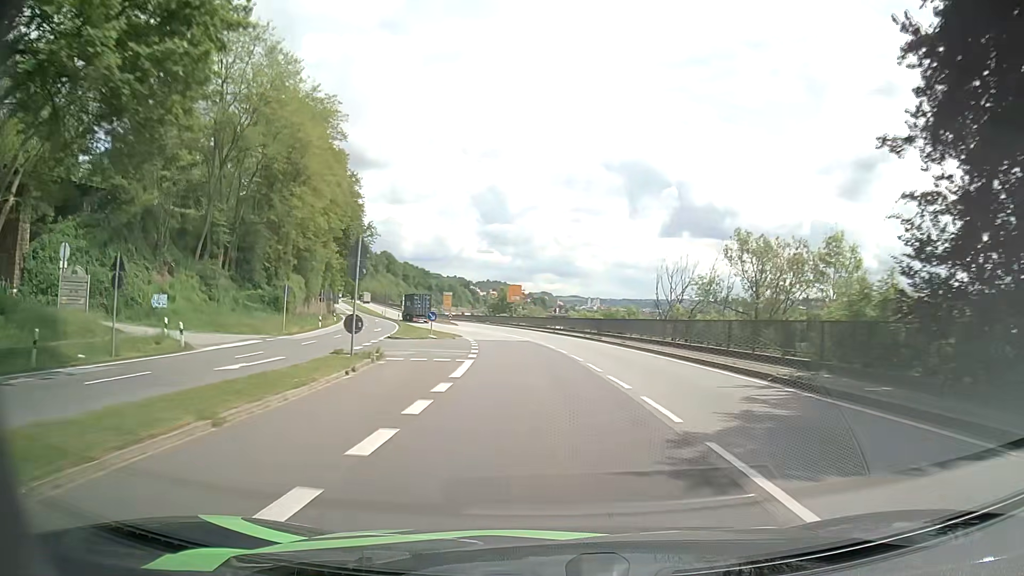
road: primary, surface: asphalt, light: Day
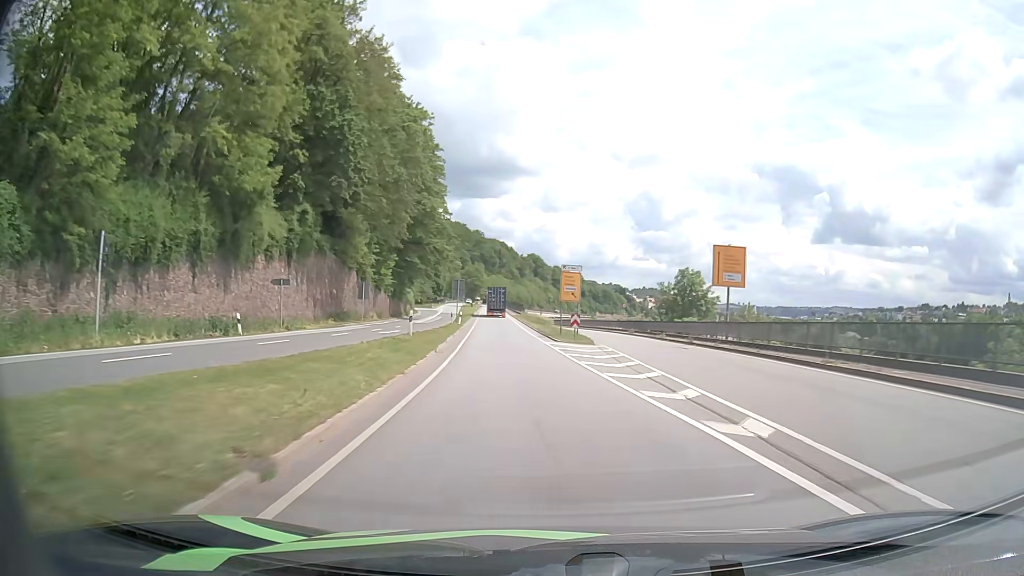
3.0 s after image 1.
(-5.9, +55.3) m; -13°
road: primary_link
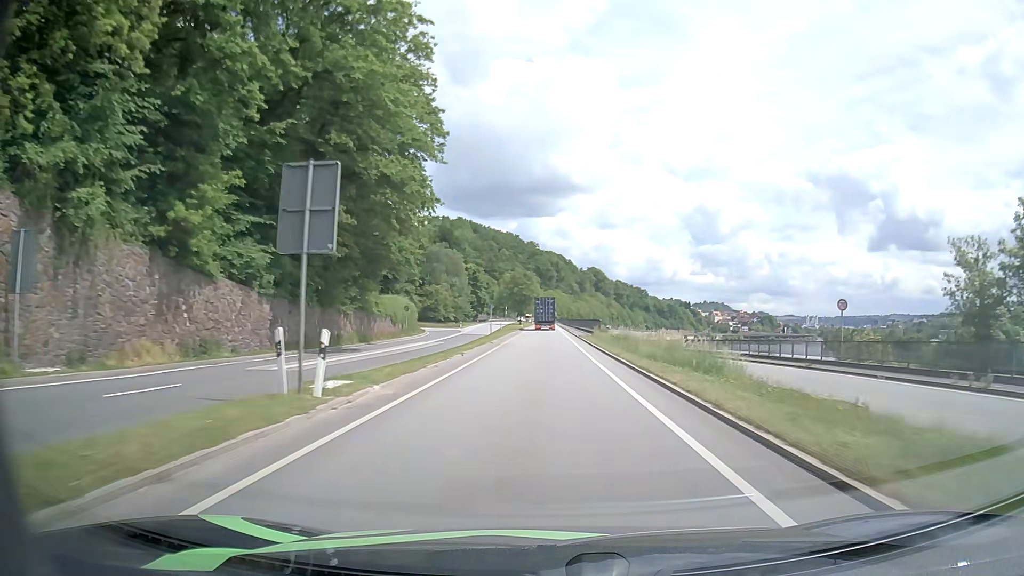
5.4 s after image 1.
(-2.9, +47.2) m; -5°
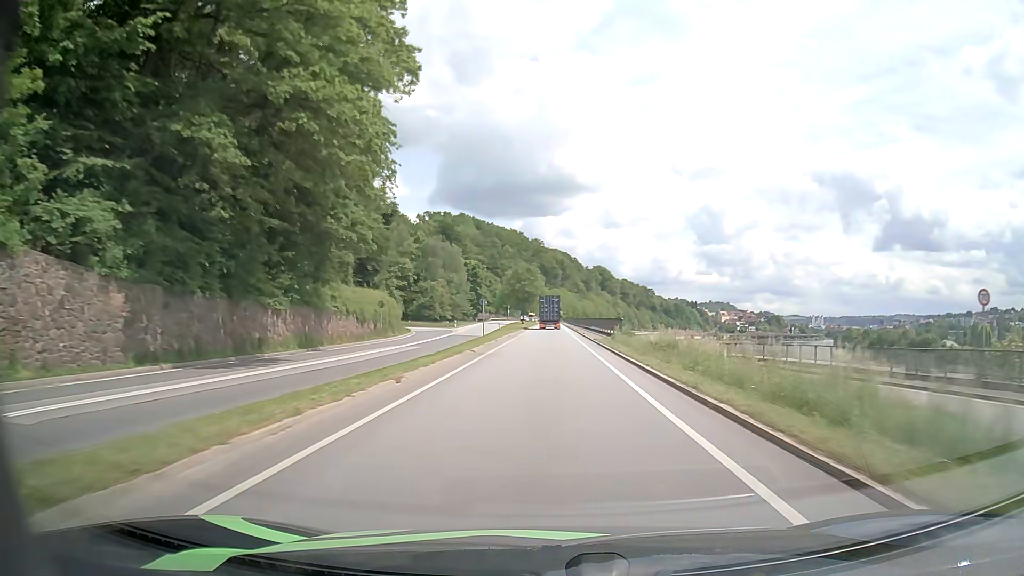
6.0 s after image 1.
(-0.1, +12.1) m; -1°
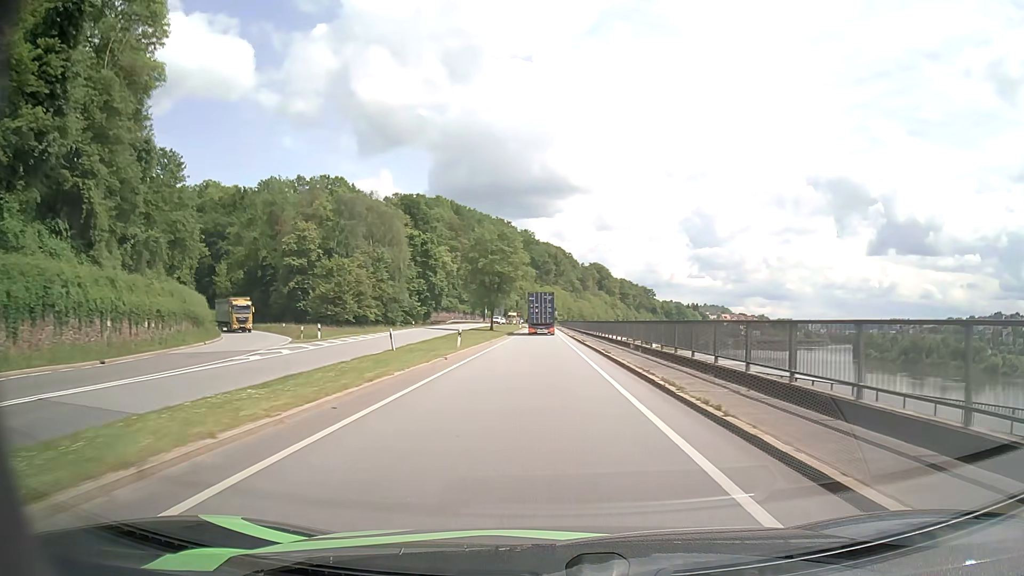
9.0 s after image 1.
(+0.5, +56.5) m; +1°
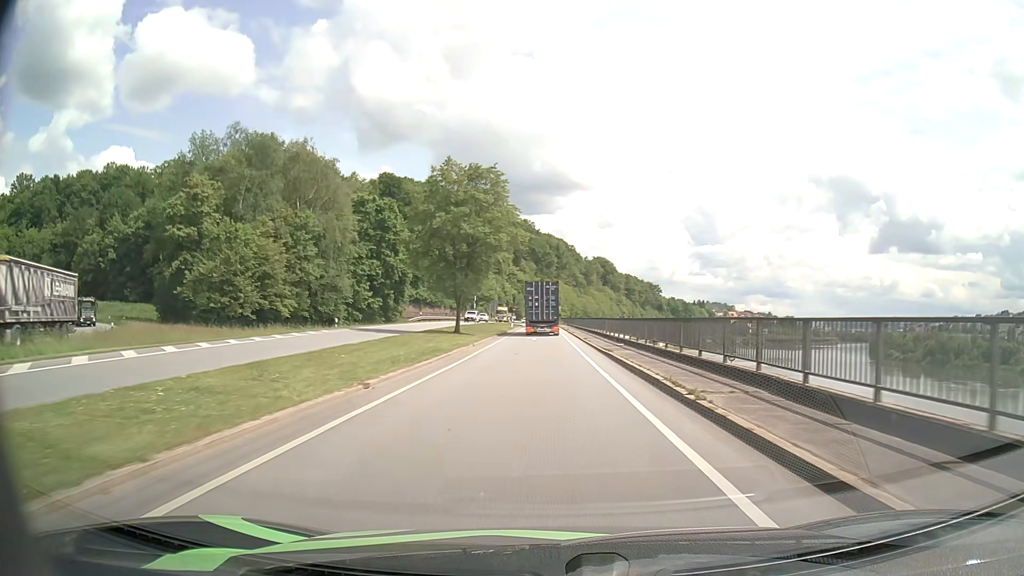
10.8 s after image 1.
(-0.1, +29.6) m; 0°
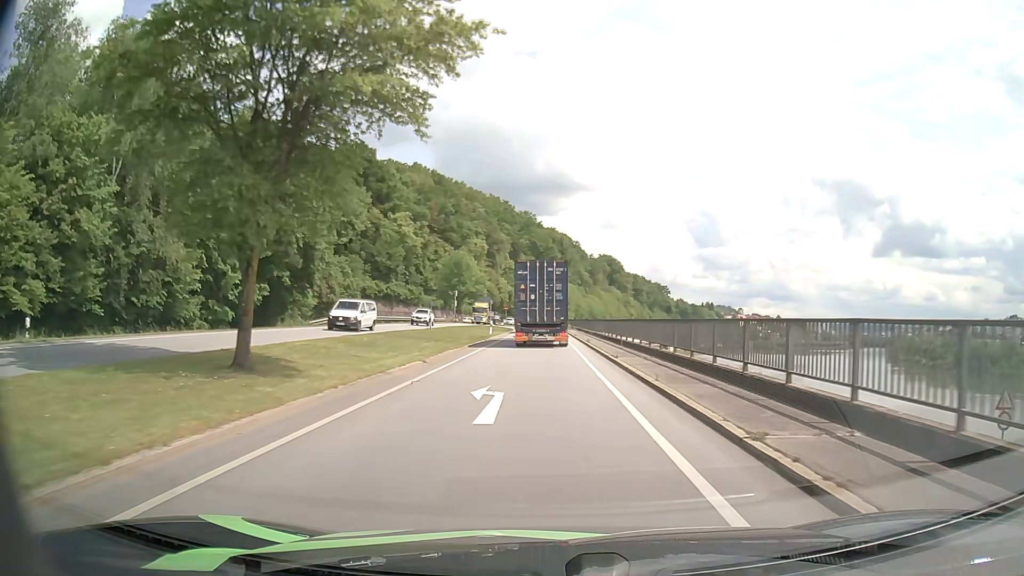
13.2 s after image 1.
(-0.1, +32.5) m; -1°
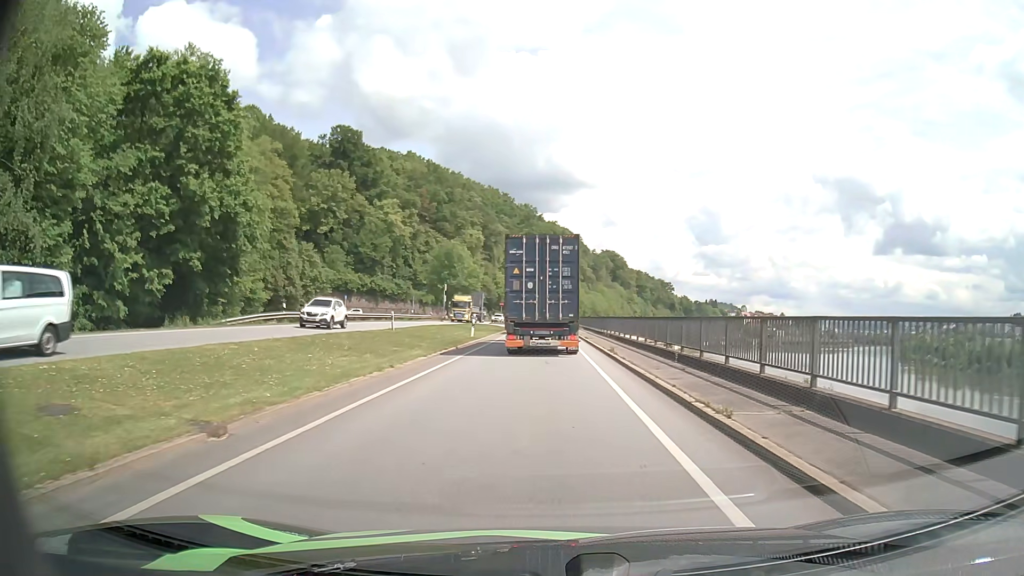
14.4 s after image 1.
(0.0, +12.6) m; 0°
(0, +10) (0, +20) (0, +30) (0, +40) (0, +50) (0, +60) (0, +70) (-2, +80) (-7, +89) (-14, +95) m
